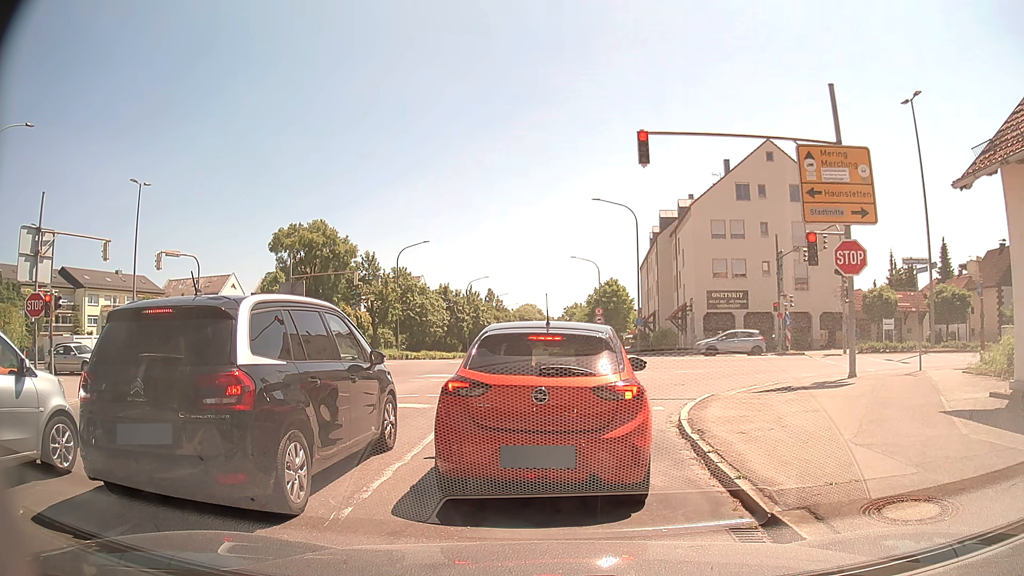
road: tertiary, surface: asphalt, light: Day
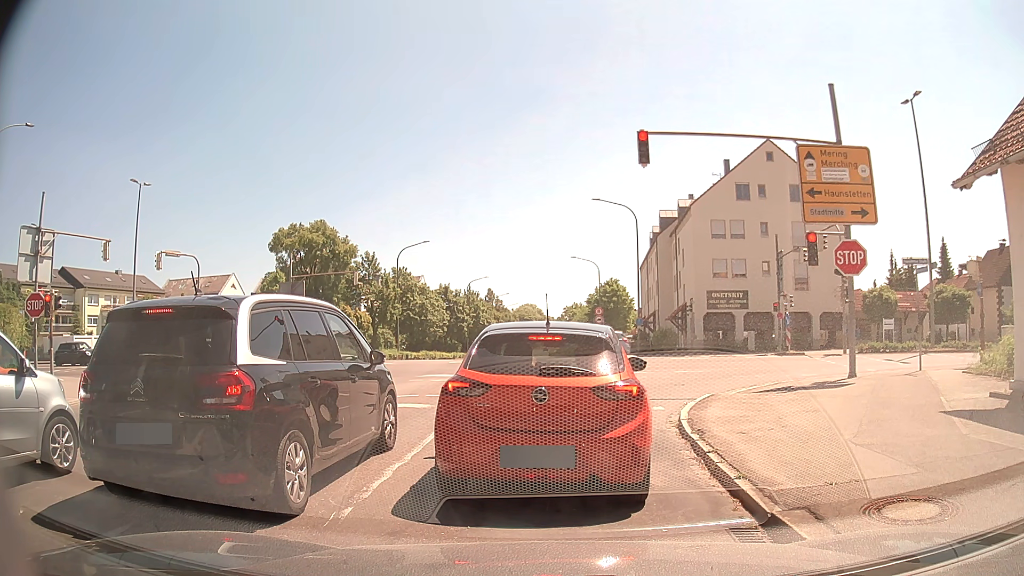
(0.0, 0.0) m; 0°
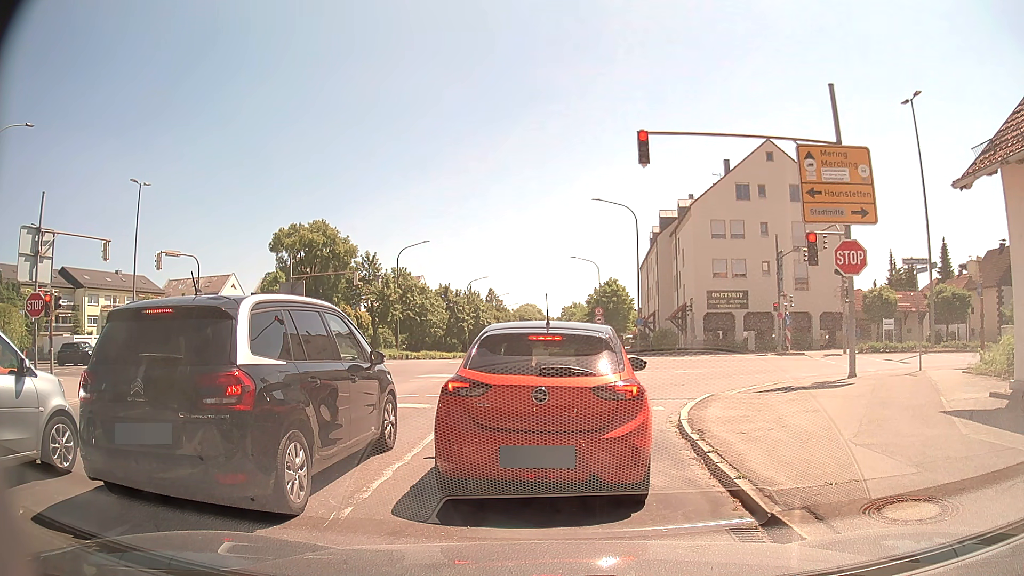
(0.0, 0.0) m; 0°
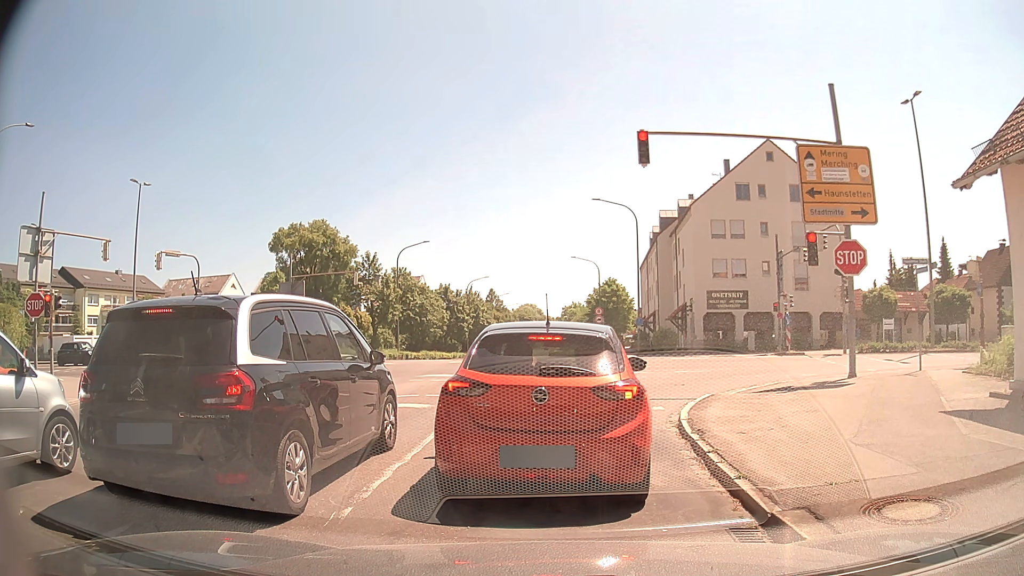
(0.0, 0.0) m; 0°
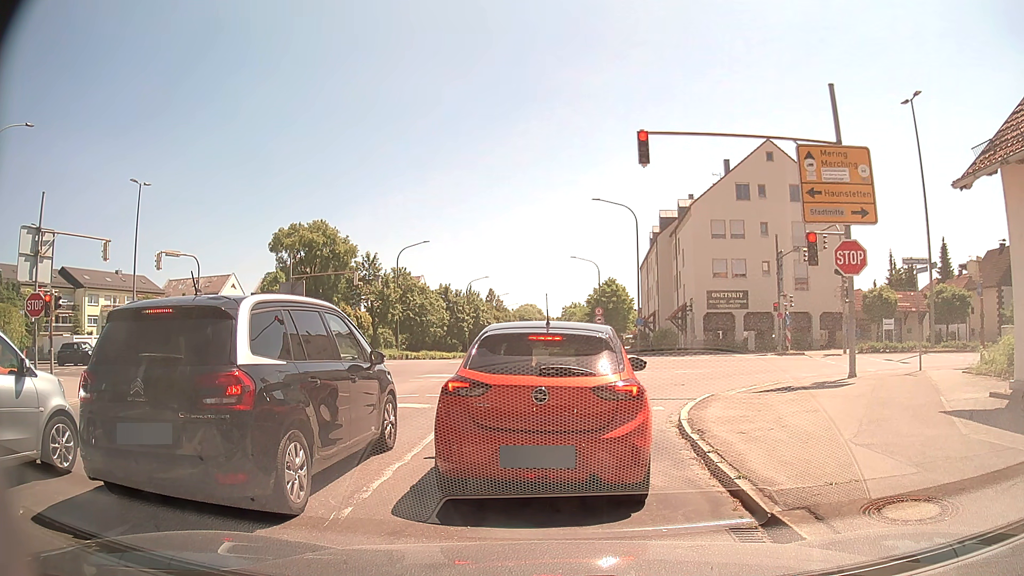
(0.0, 0.0) m; 0°
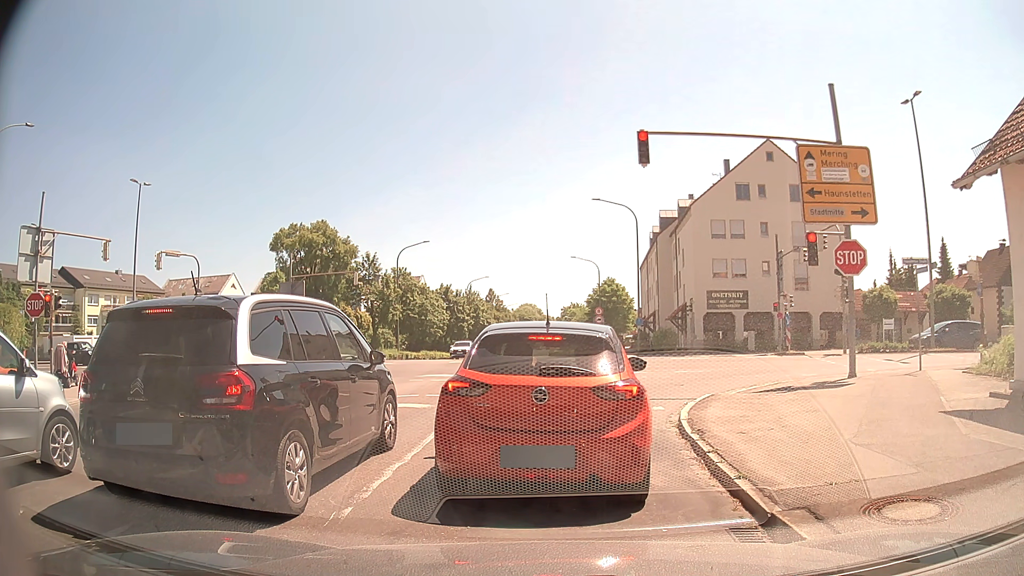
(0.0, 0.0) m; 0°
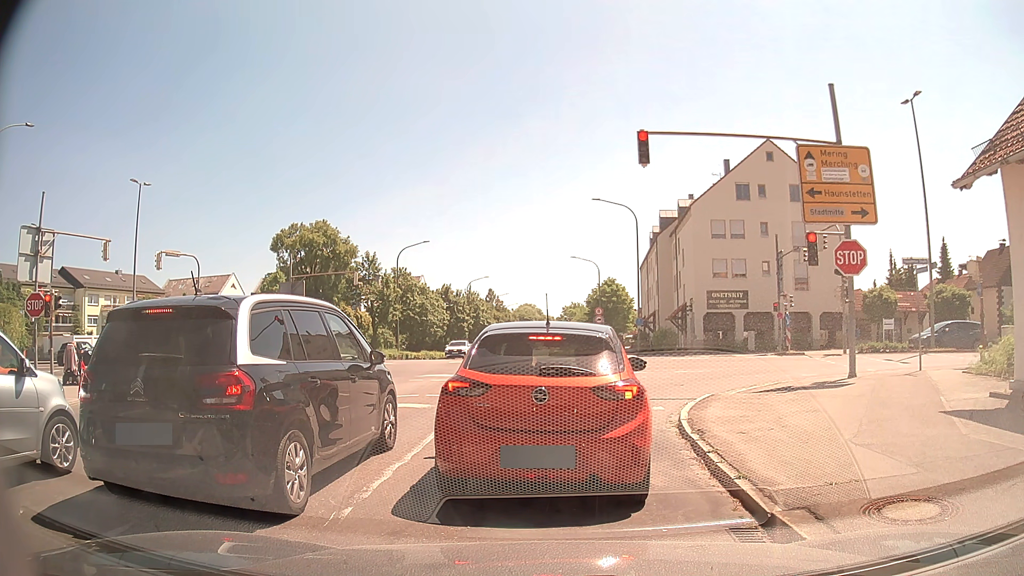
(0.0, 0.0) m; 0°
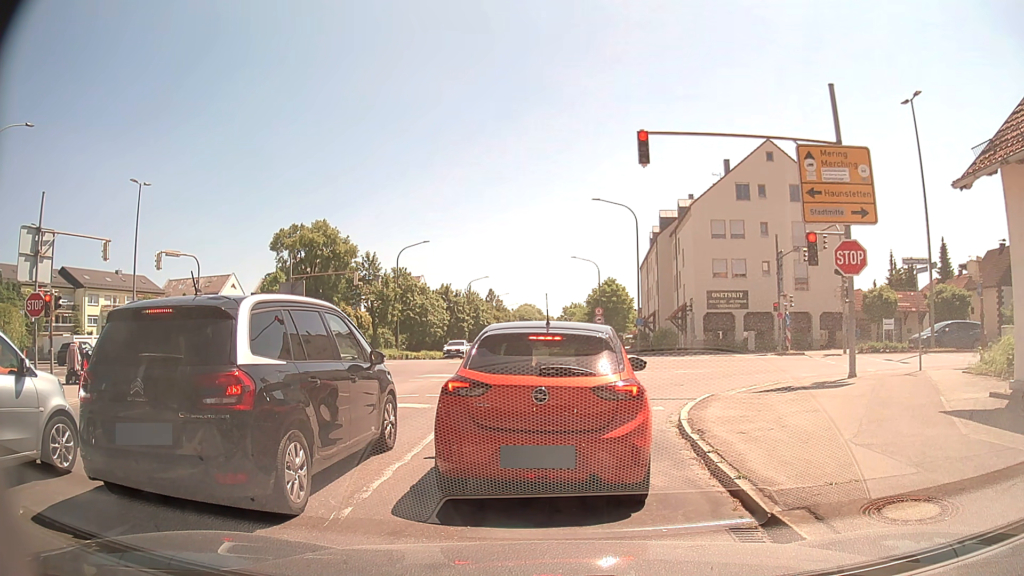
(0.0, 0.0) m; 0°
(0, +10) (+3, +19) (+11, +24) (+21, +24) (+31, +23) (+41, +23) (+51, +22) (+61, +22) (+71, +21) (+81, +21) m
